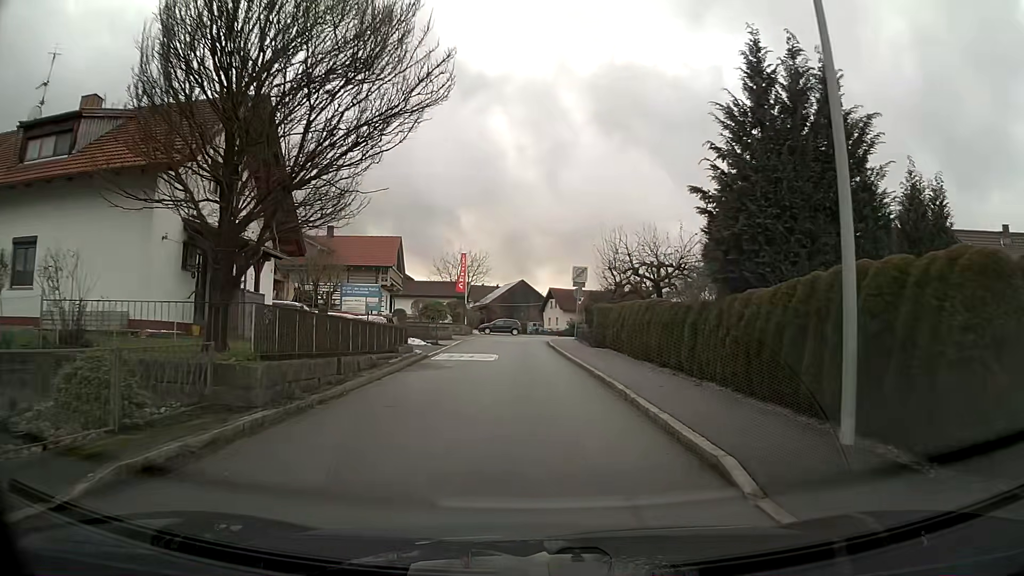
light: Day
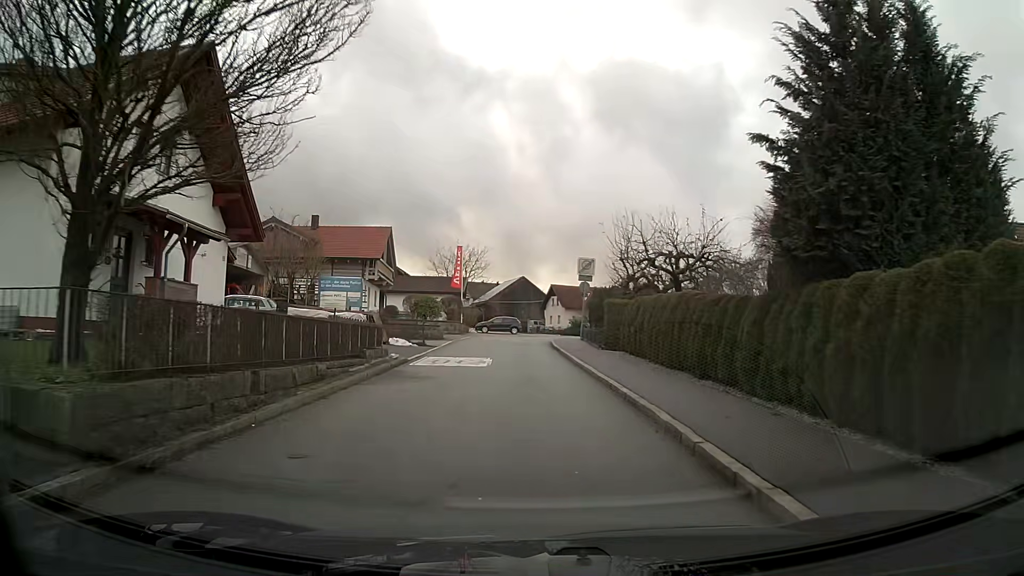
(0.0, +4.3) m; 0°
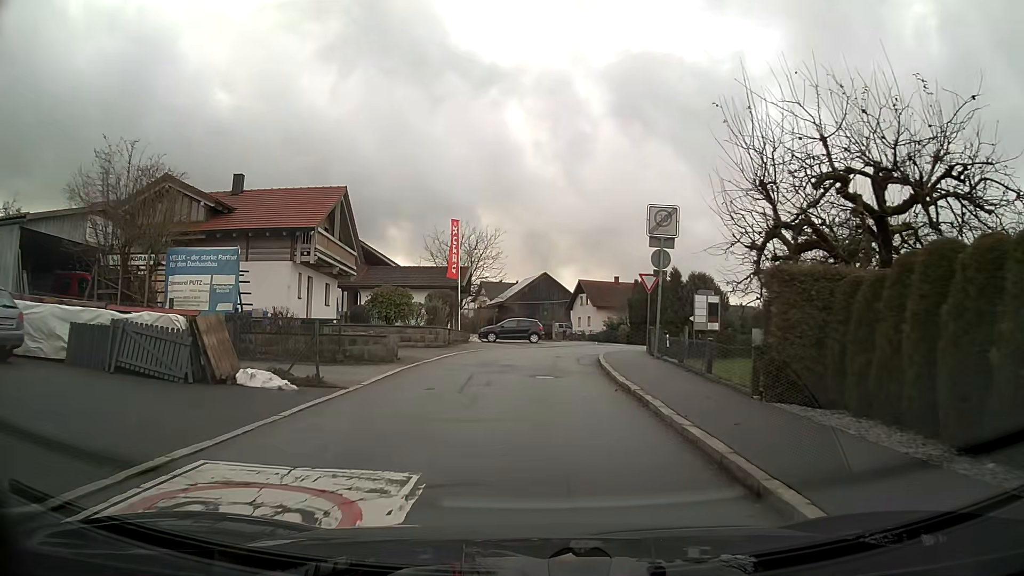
(-0.2, +17.2) m; -2°
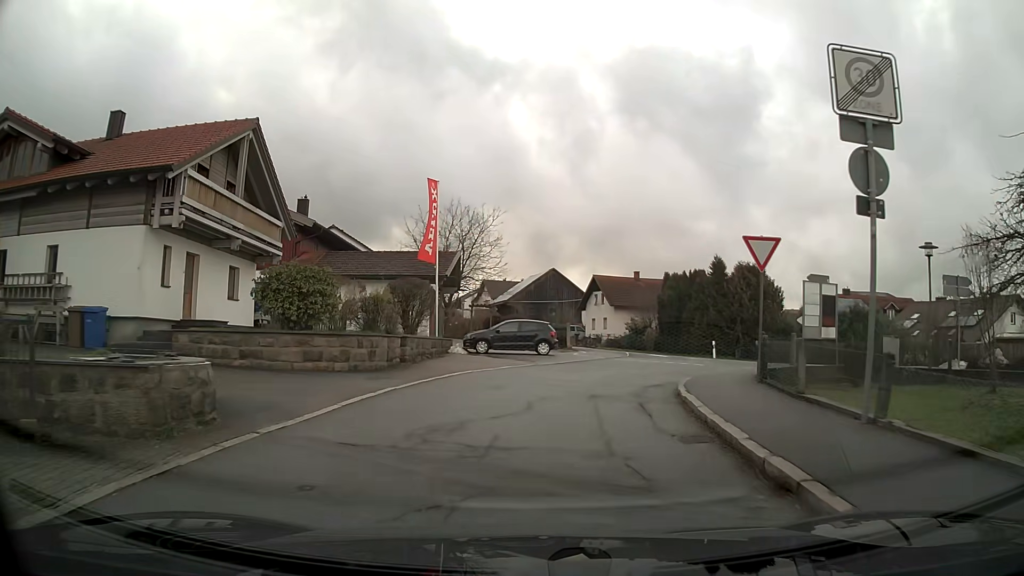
(-0.1, +12.3) m; 0°
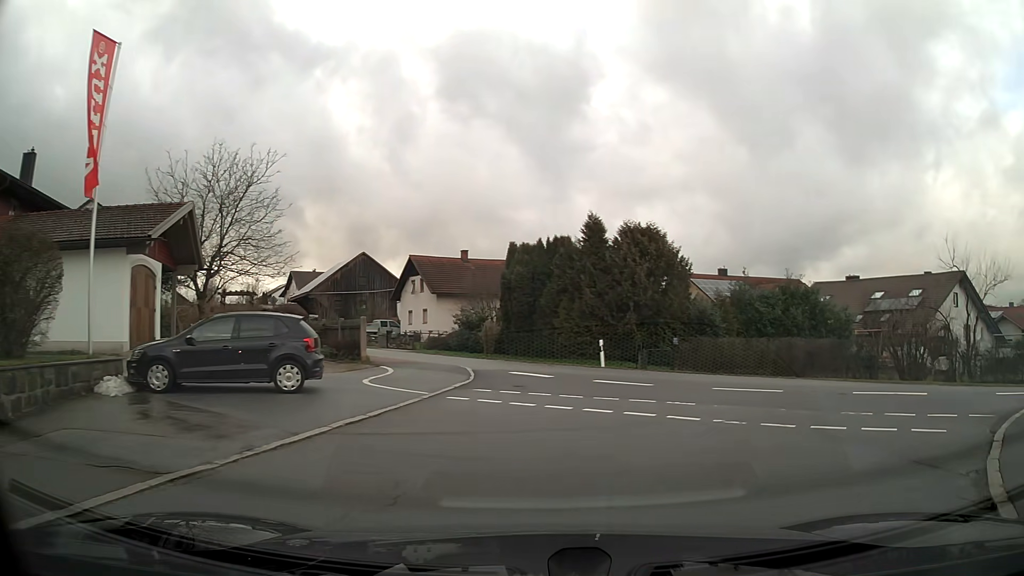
(+1.4, +15.5) m; +18°
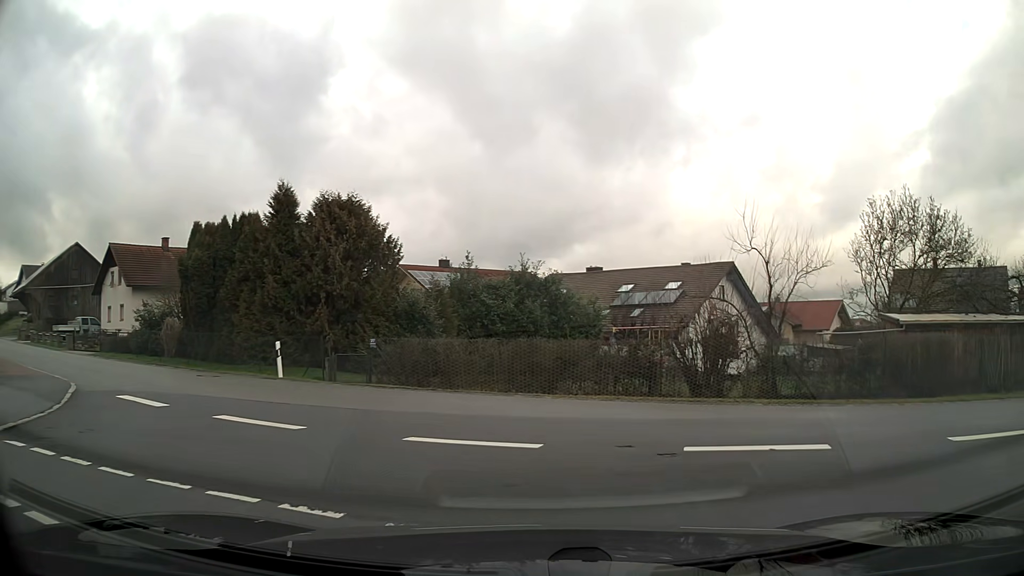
(+1.2, +6.2) m; +22°
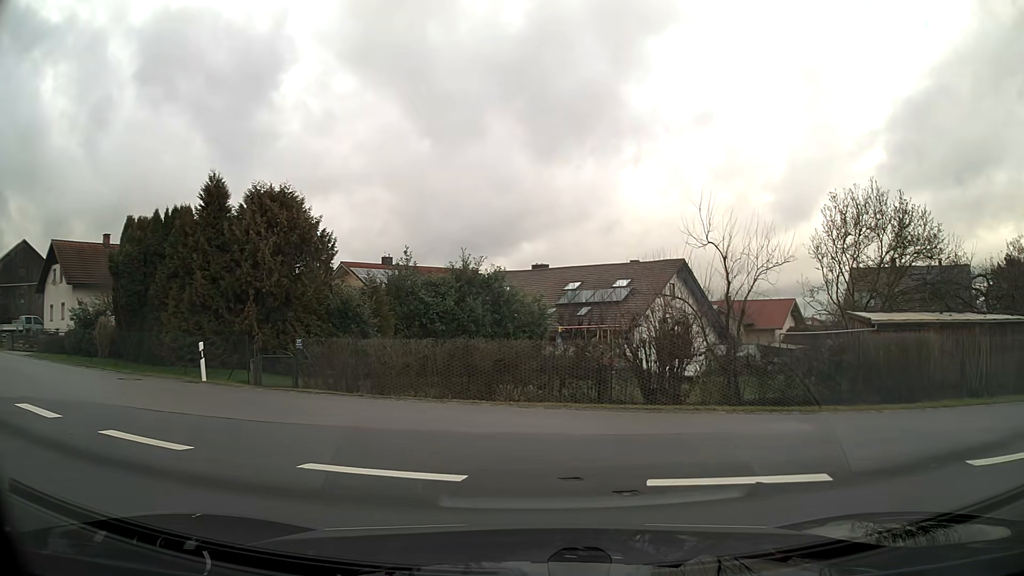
(0.0, +1.4) m; +3°
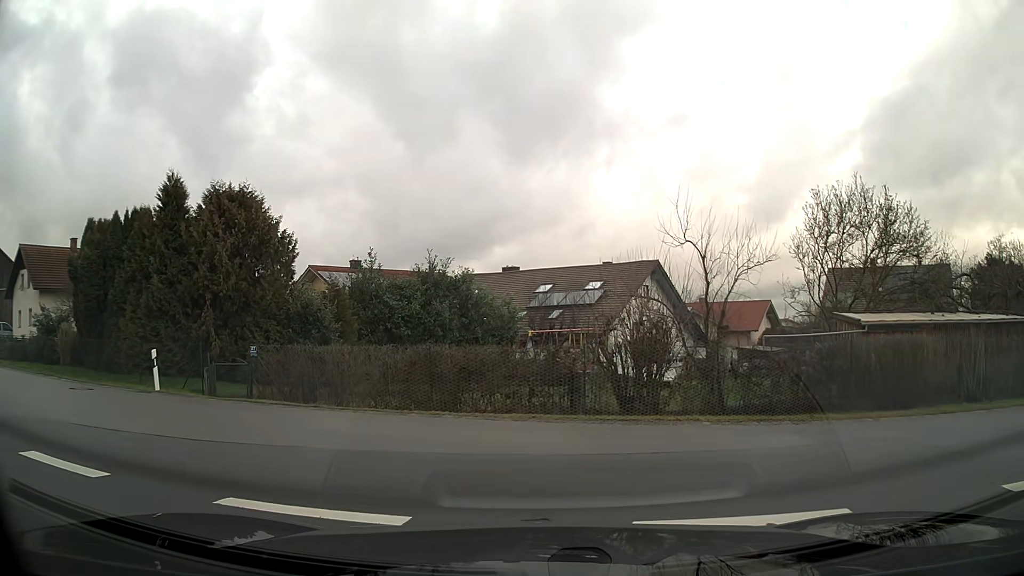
(0.0, +1.0) m; +2°
